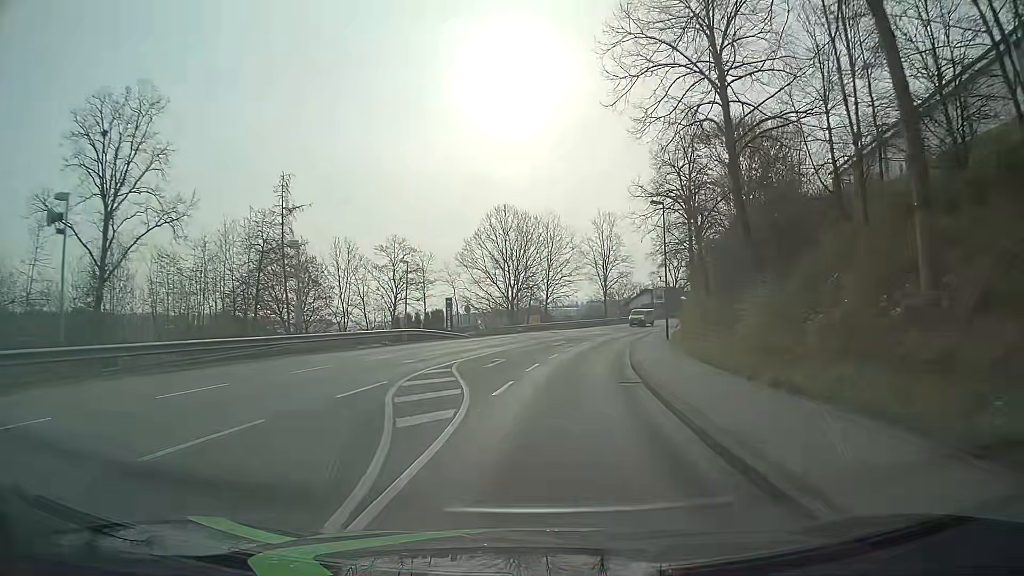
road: tertiary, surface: asphalt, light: Day
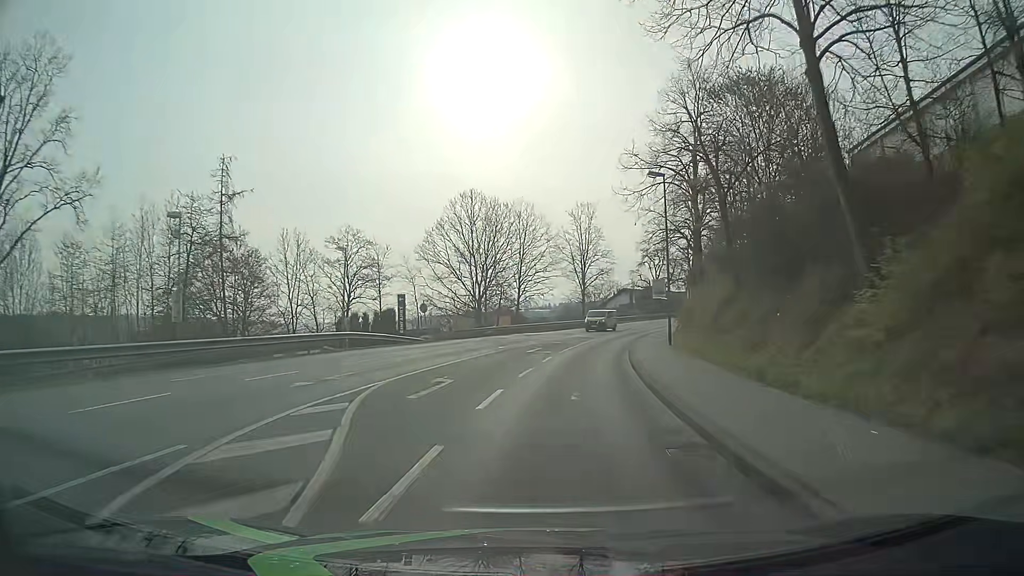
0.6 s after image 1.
(+0.1, +8.1) m; +2°
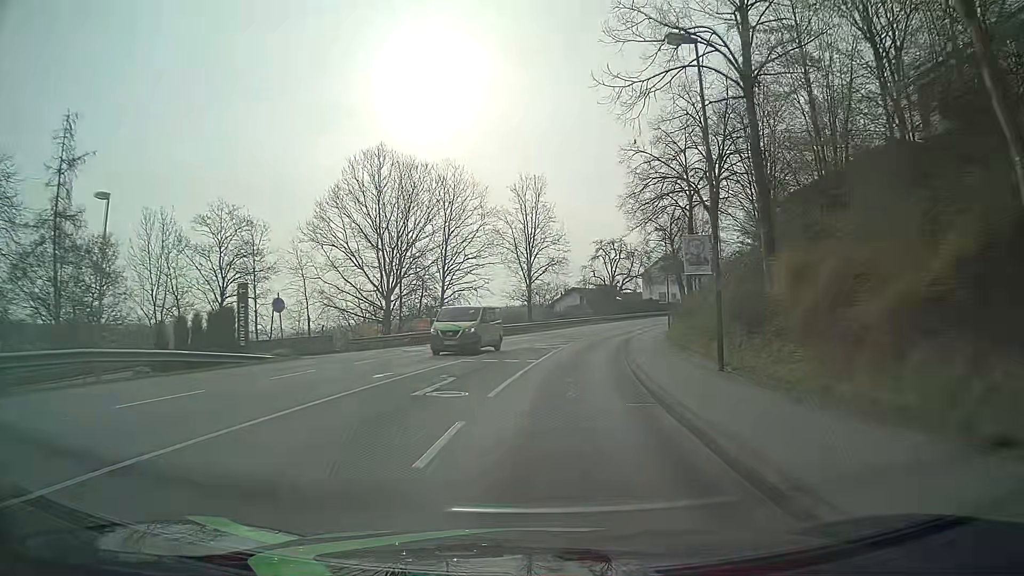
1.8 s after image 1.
(+0.8, +16.2) m; +5°
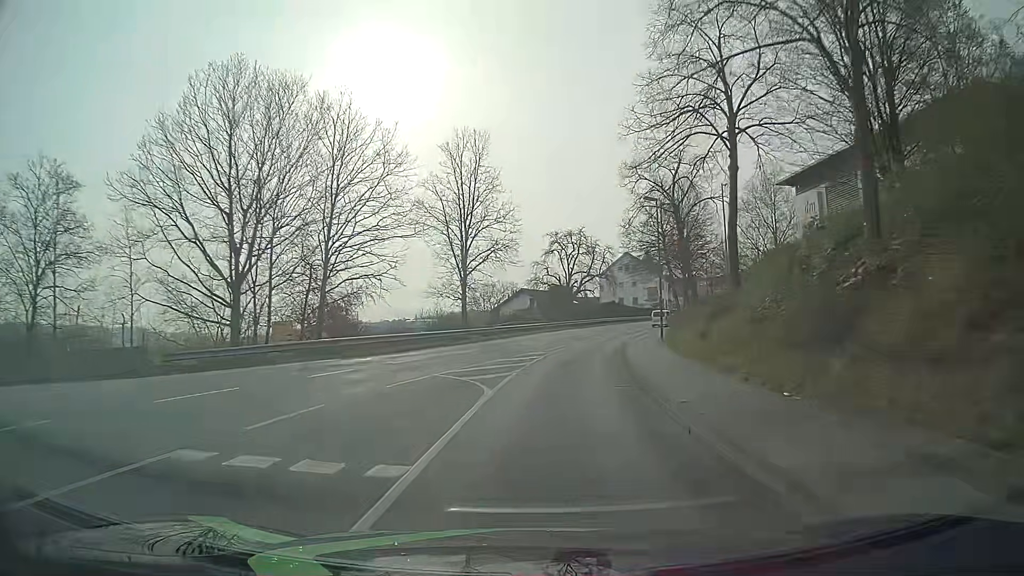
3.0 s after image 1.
(+0.7, +16.4) m; +5°
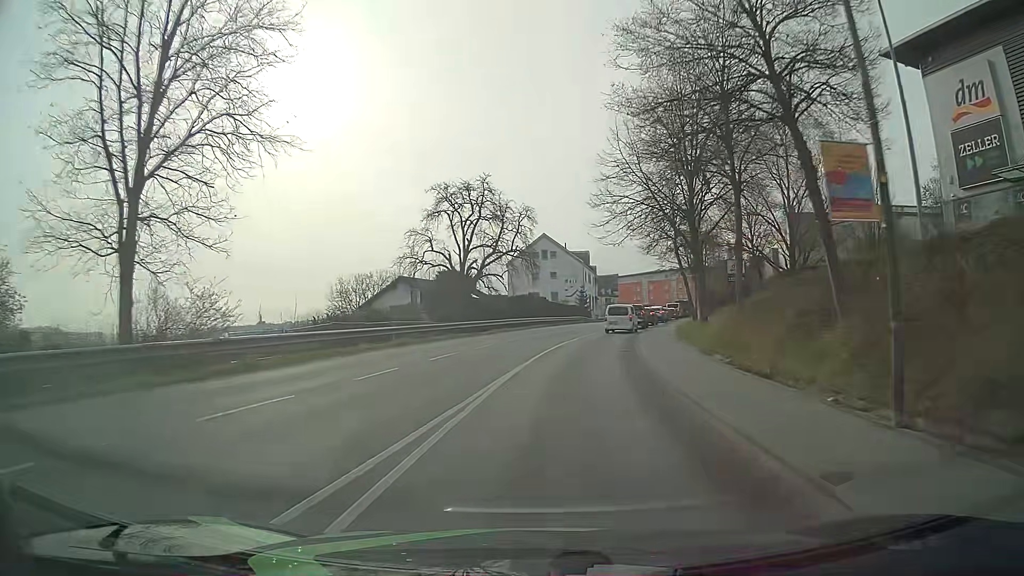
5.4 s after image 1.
(+2.0, +30.9) m; +8°
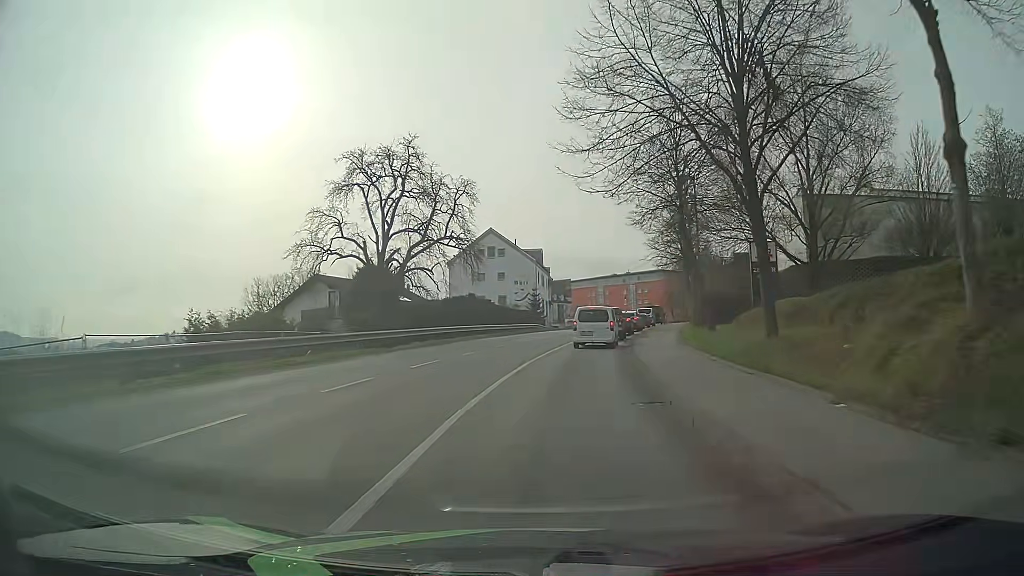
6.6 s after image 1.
(+0.4, +13.4) m; +4°
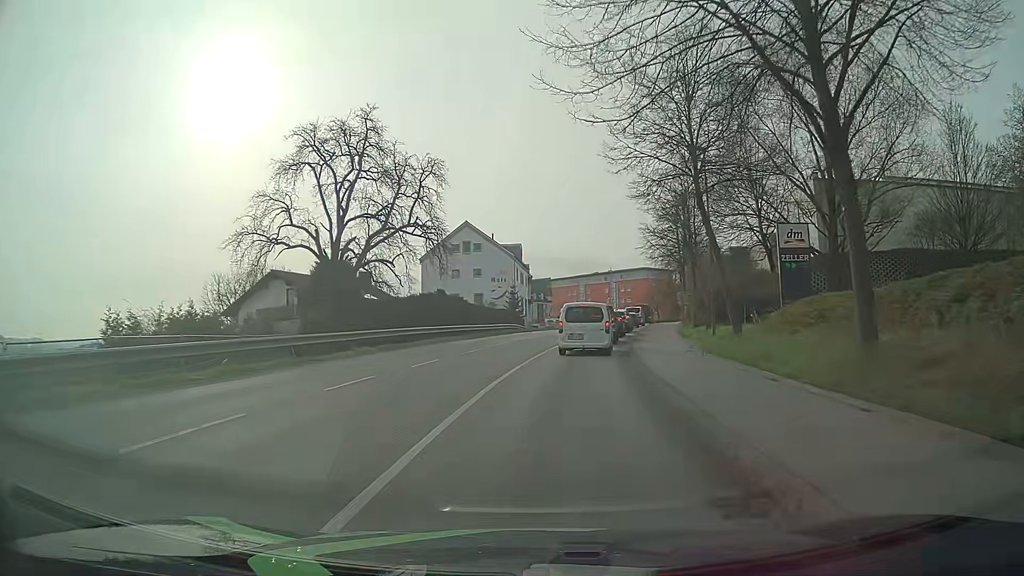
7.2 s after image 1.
(+0.1, +5.7) m; +3°
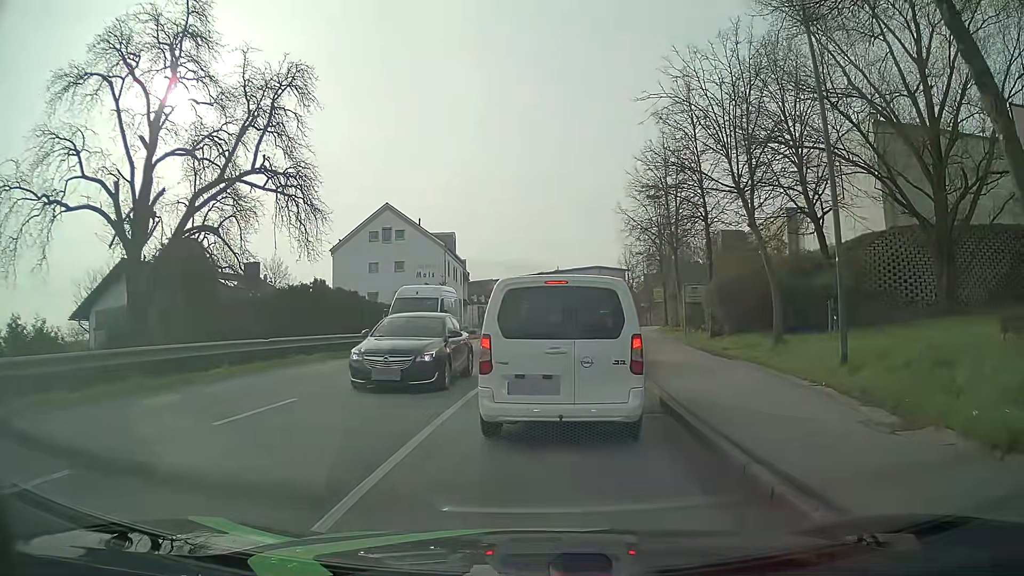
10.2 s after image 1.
(+0.3, +14.6) m; +2°
(0, +10) (+1, +20) (+2, +30) (+4, +40) (+5, +50) (+6, +60) (+7, +70) (+8, +80) (+8, +90) (+7, +100) m
